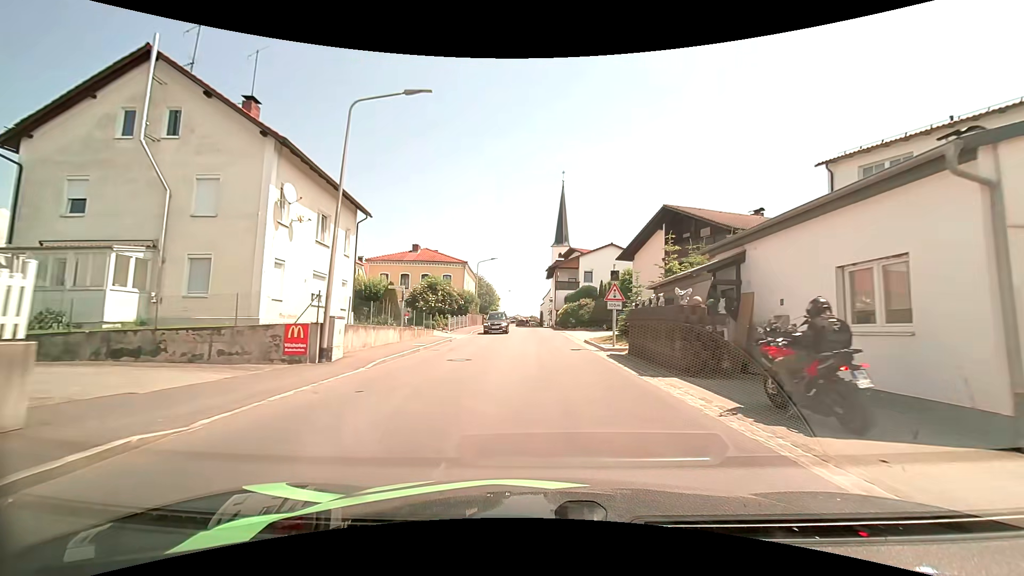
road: secondary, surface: asphalt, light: Day
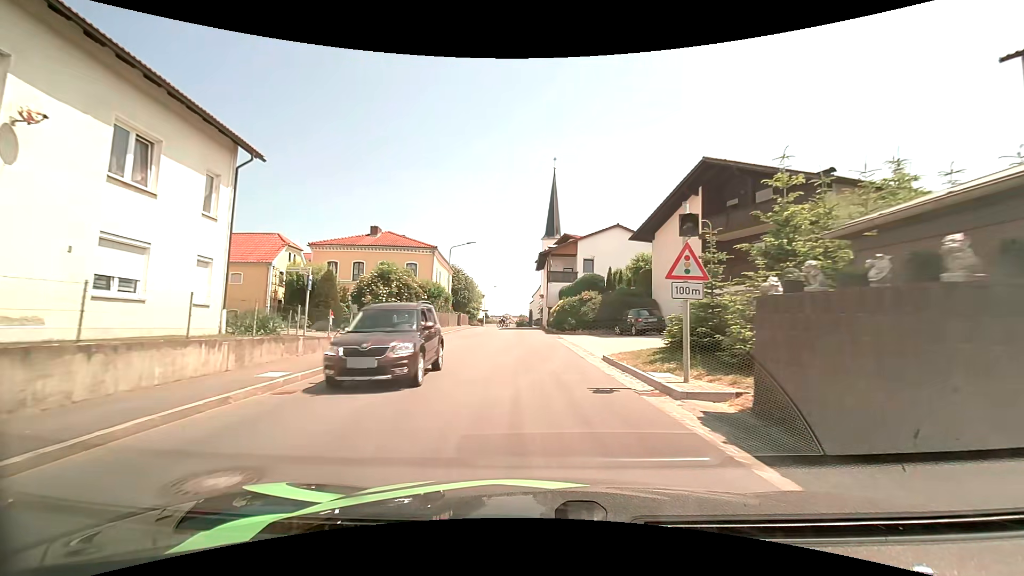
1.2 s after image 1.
(+0.1, +11.3) m; +1°
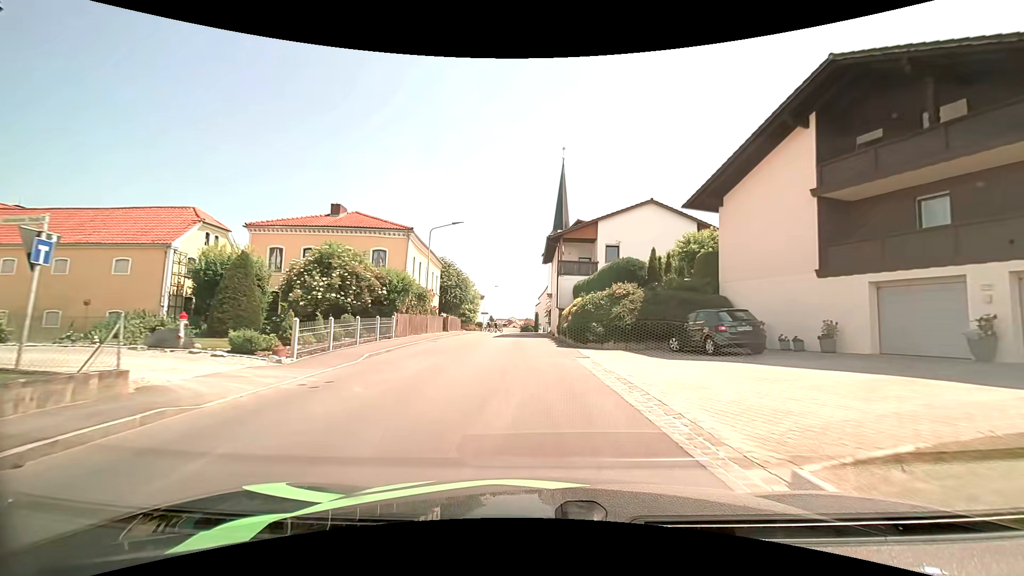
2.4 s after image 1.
(0.0, +10.8) m; 0°
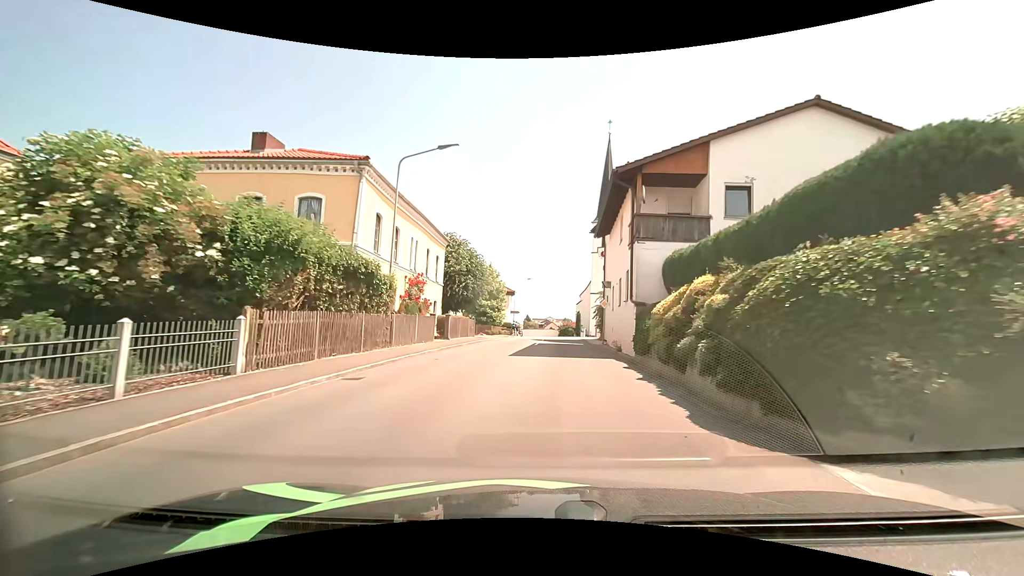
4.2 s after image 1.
(-0.6, +15.5) m; -4°
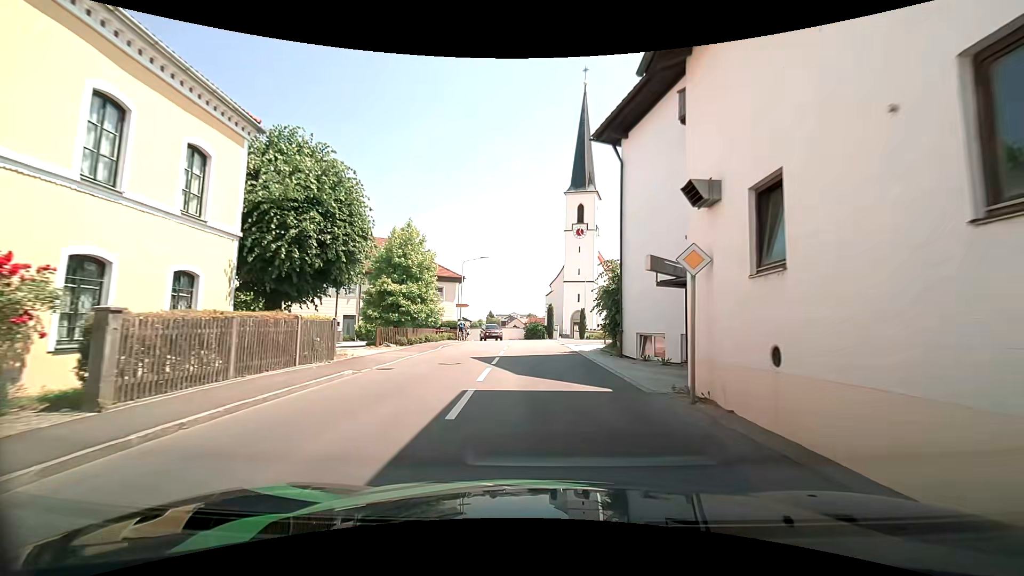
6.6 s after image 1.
(+0.3, +20.6) m; +3°
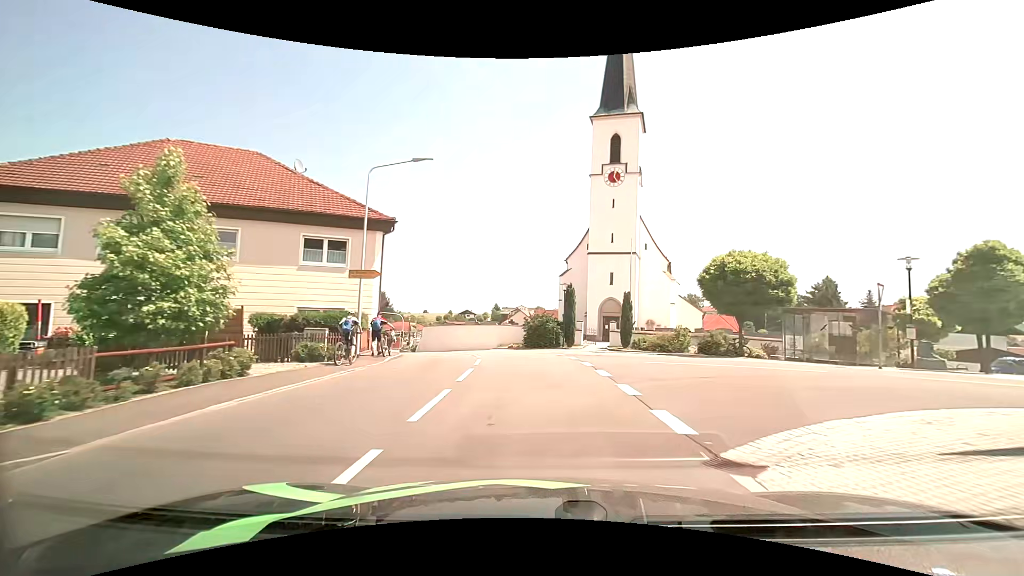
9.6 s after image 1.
(-0.1, +27.4) m; -1°
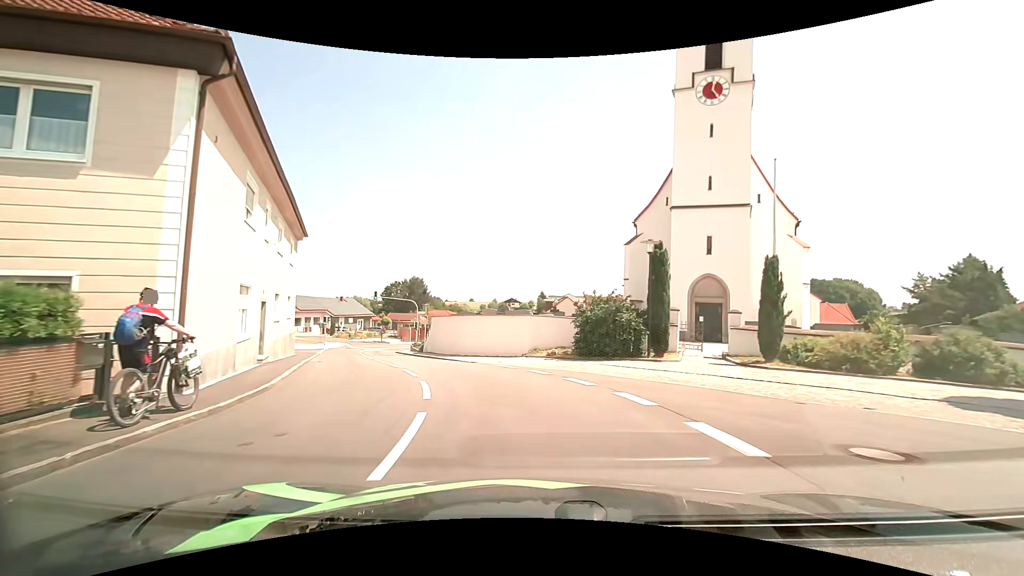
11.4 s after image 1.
(-0.4, +16.0) m; -5°
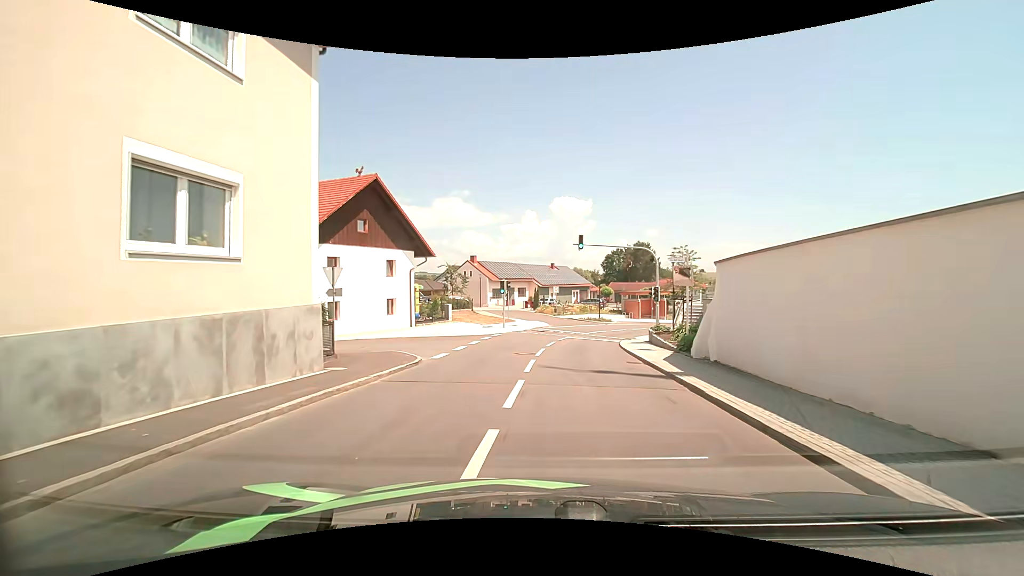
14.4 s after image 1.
(-6.0, +23.8) m; -25°
(0, +10) (+1, +20) (+3, +30) (+6, +39) (+11, +48) (+16, +56) (+23, +63) (+31, +70) (+38, +76) (+47, +82) m
